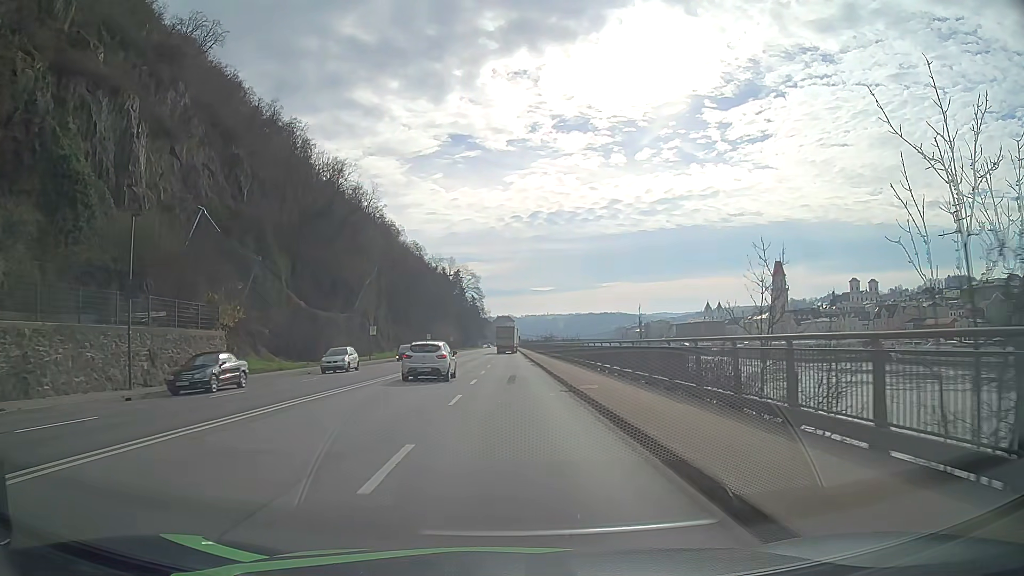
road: primary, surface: asphalt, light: Day
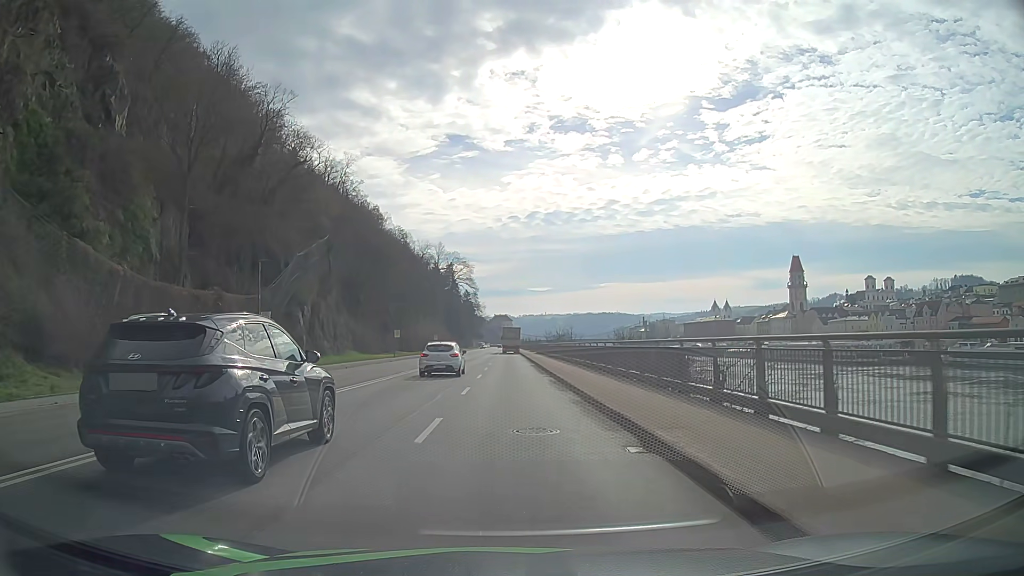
(+0.1, +31.0) m; 0°
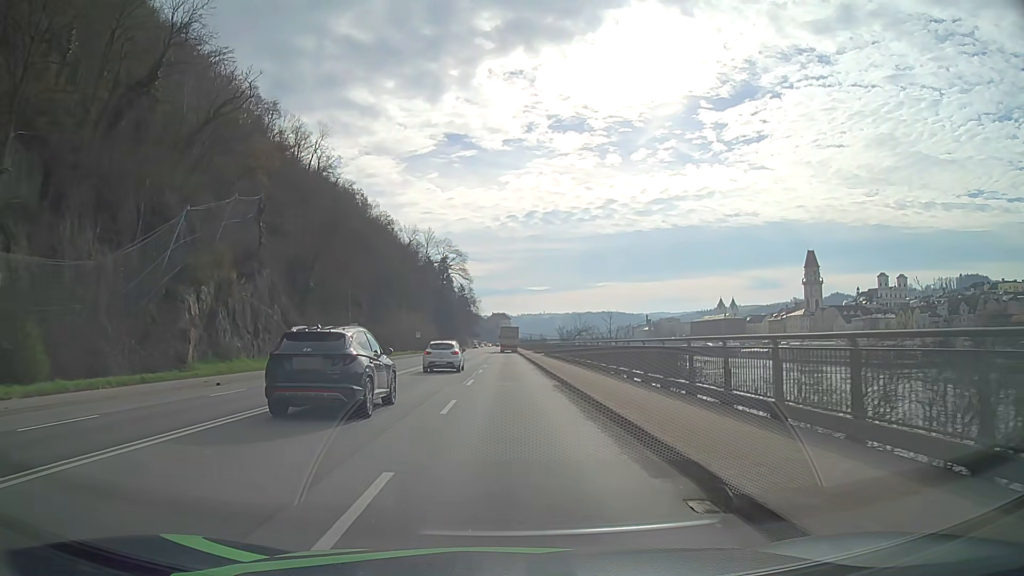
(0.0, +23.2) m; 0°
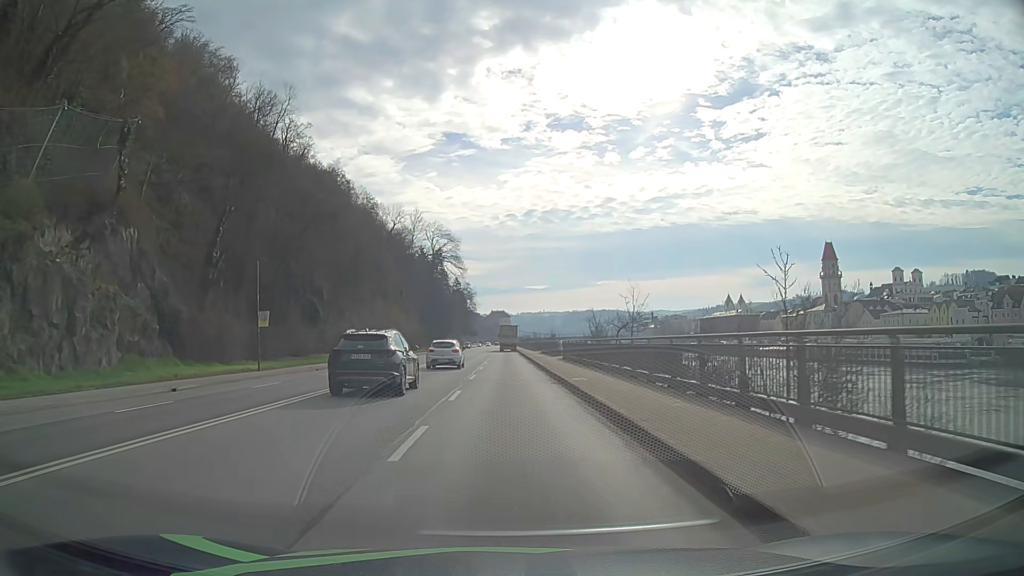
(+0.1, +23.4) m; +1°
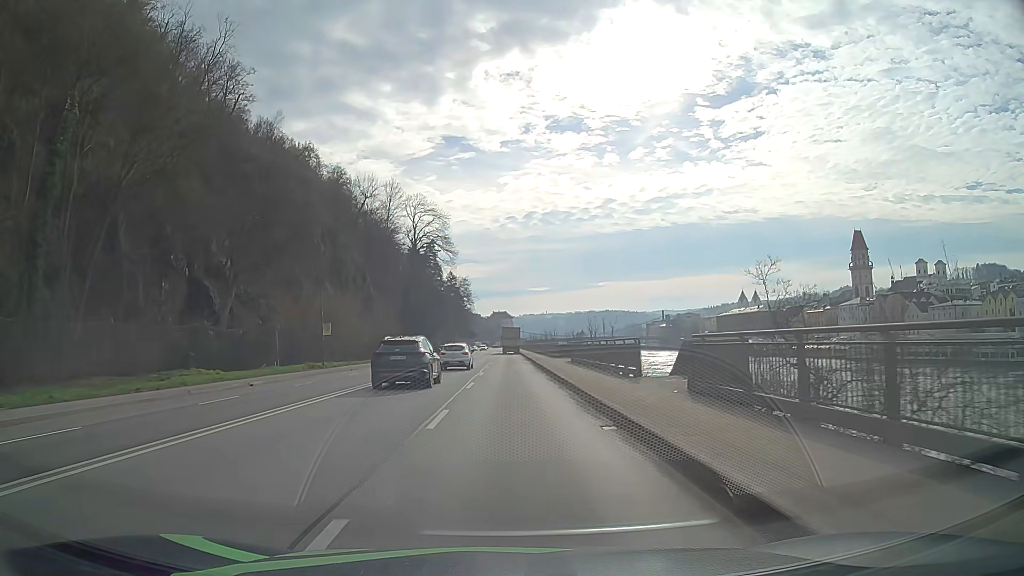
(-0.2, +31.7) m; -1°
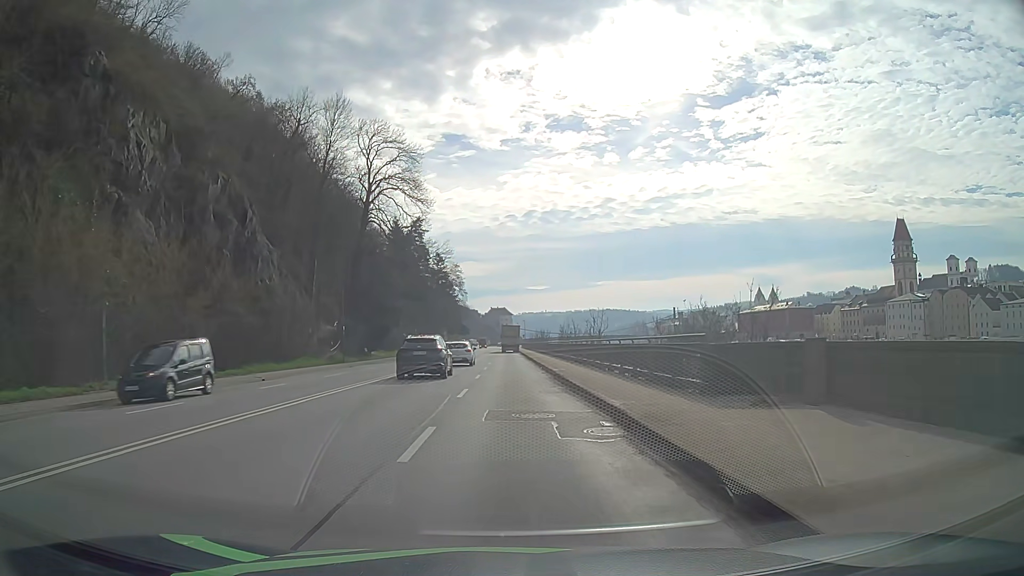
(+0.1, +40.4) m; 0°
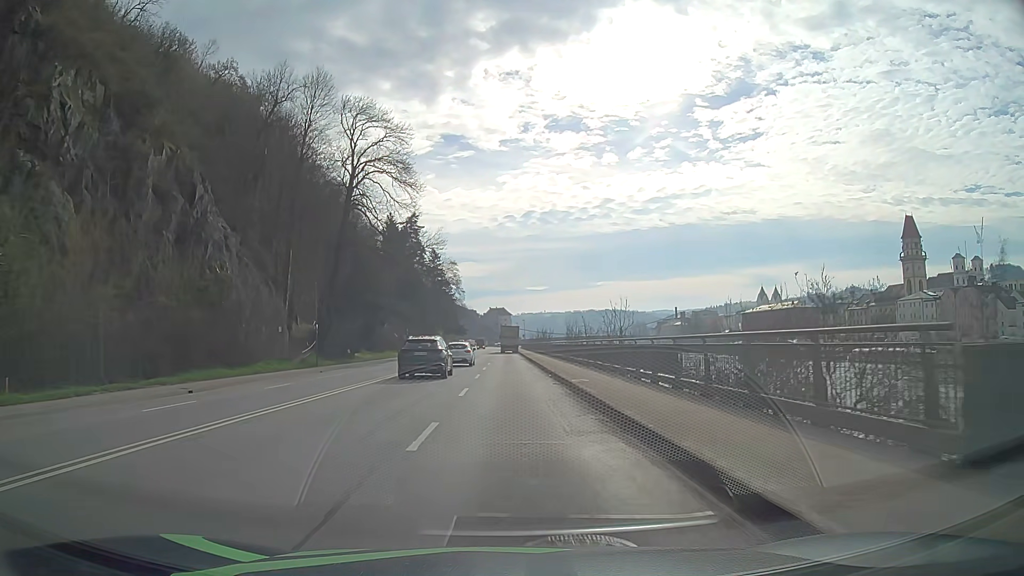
(0.0, +8.2) m; 0°
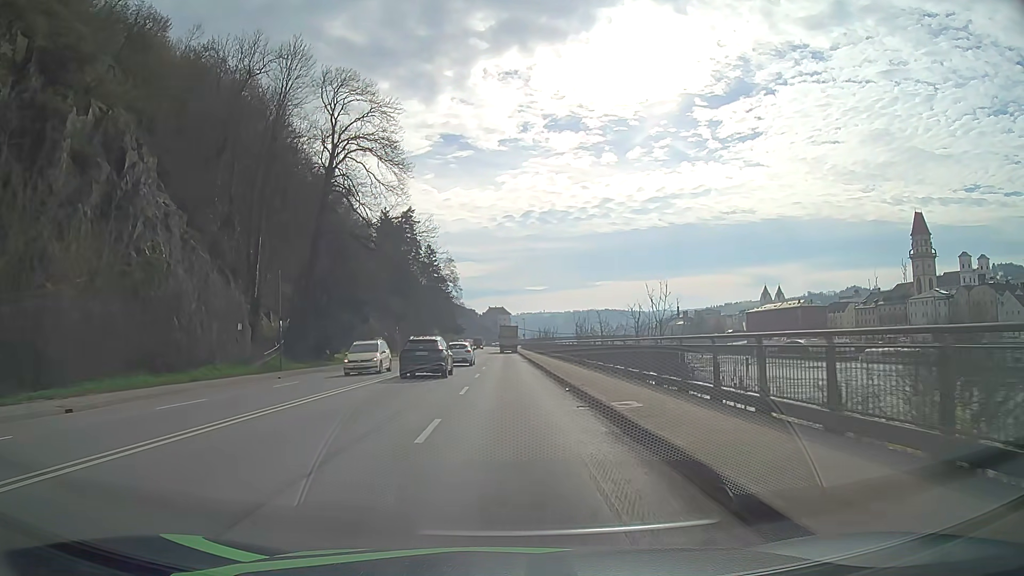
(0.0, +8.2) m; 0°
(0, +10) (0, +20) (0, +30) (0, +40) (0, +50) (0, +60) (0, +70) (0, +80) (0, +90) (-1, +100) m
